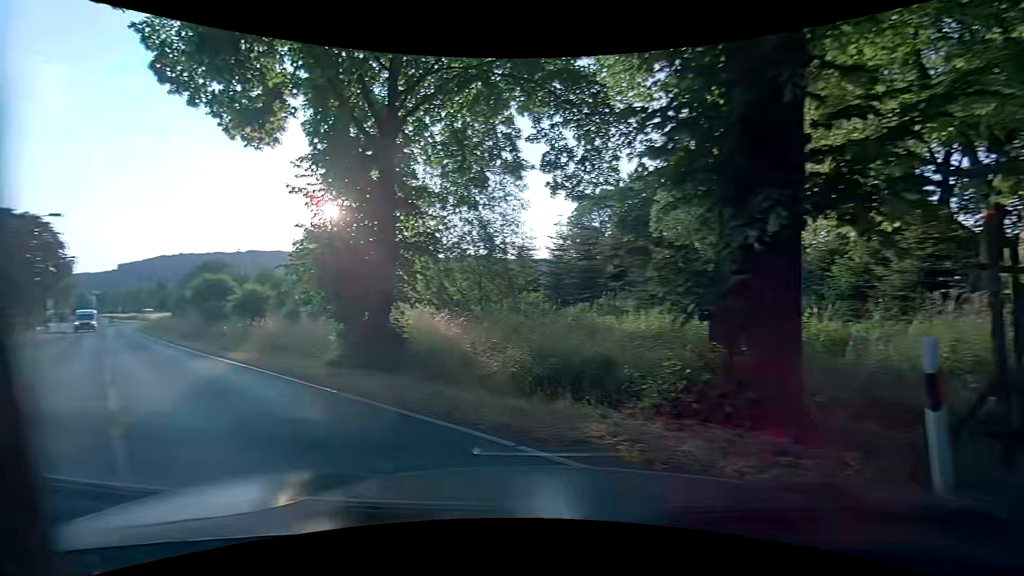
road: secondary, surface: asphalt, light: Day
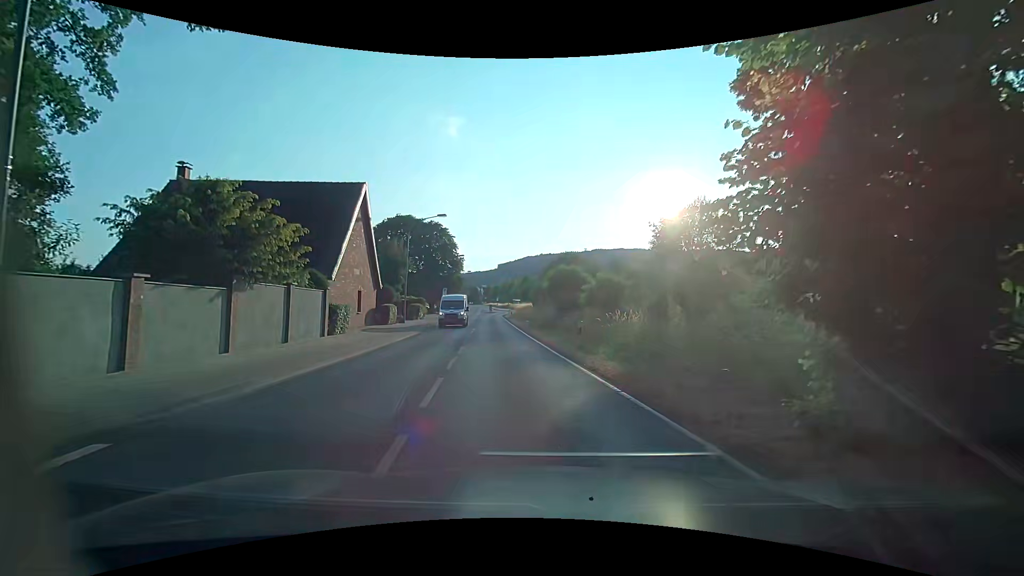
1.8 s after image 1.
(-3.2, +6.6) m; -37°
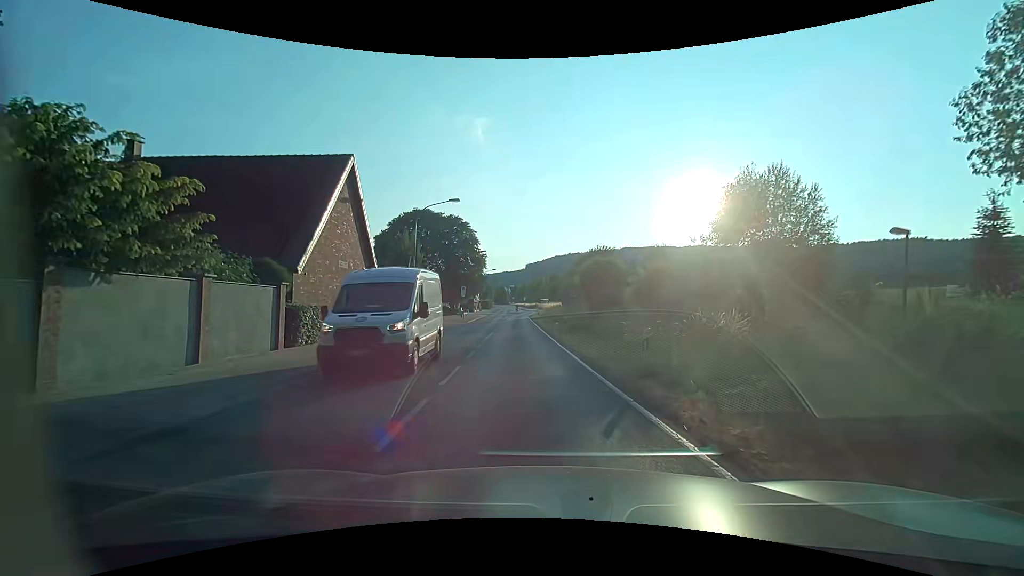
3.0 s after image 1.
(-0.4, +6.6) m; -5°
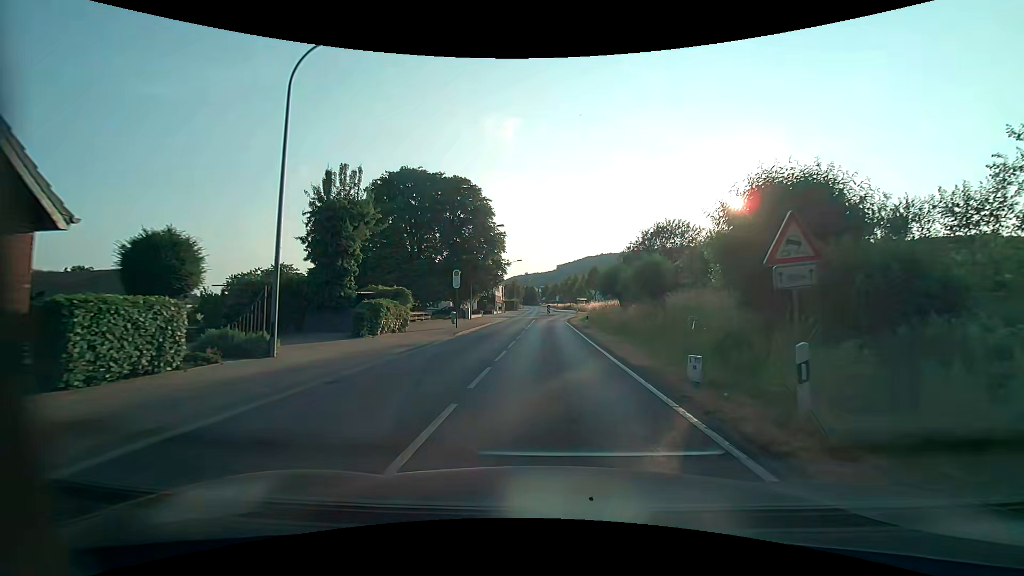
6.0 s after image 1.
(-1.3, +23.0) m; -3°
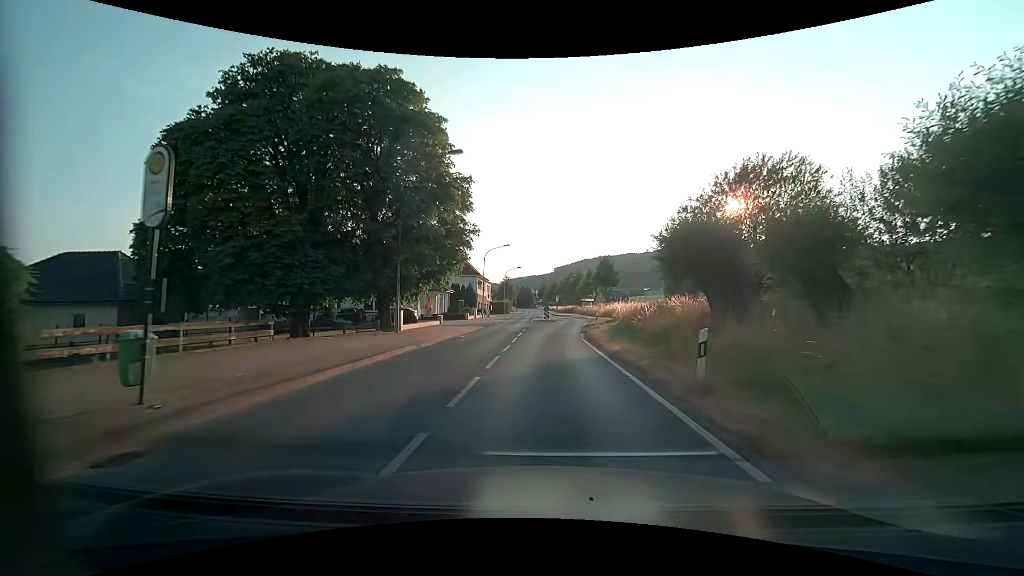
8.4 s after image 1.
(0.0, +23.8) m; 0°
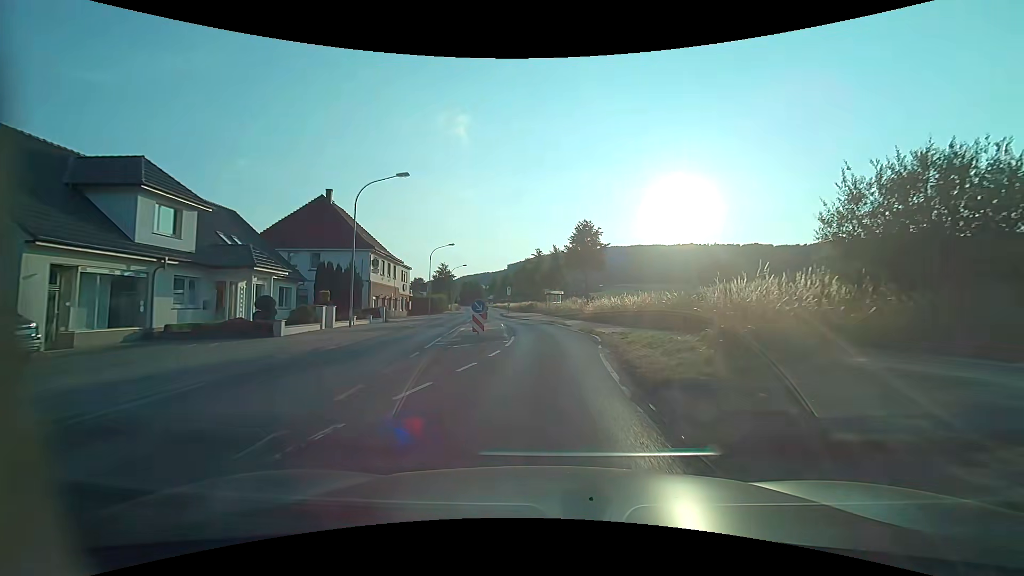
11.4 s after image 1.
(+1.0, +32.3) m; +6°
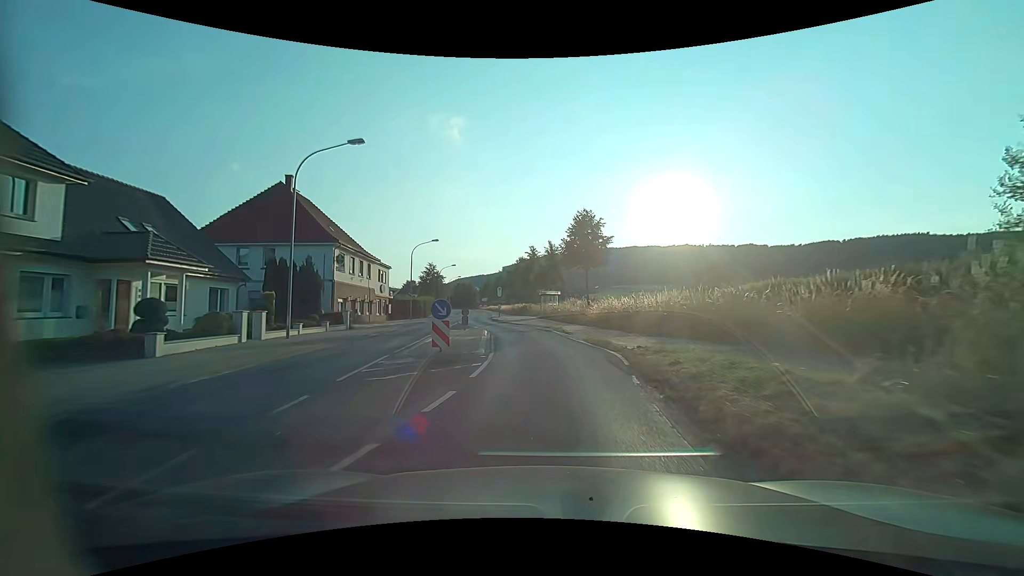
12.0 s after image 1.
(0.0, +6.7) m; 0°
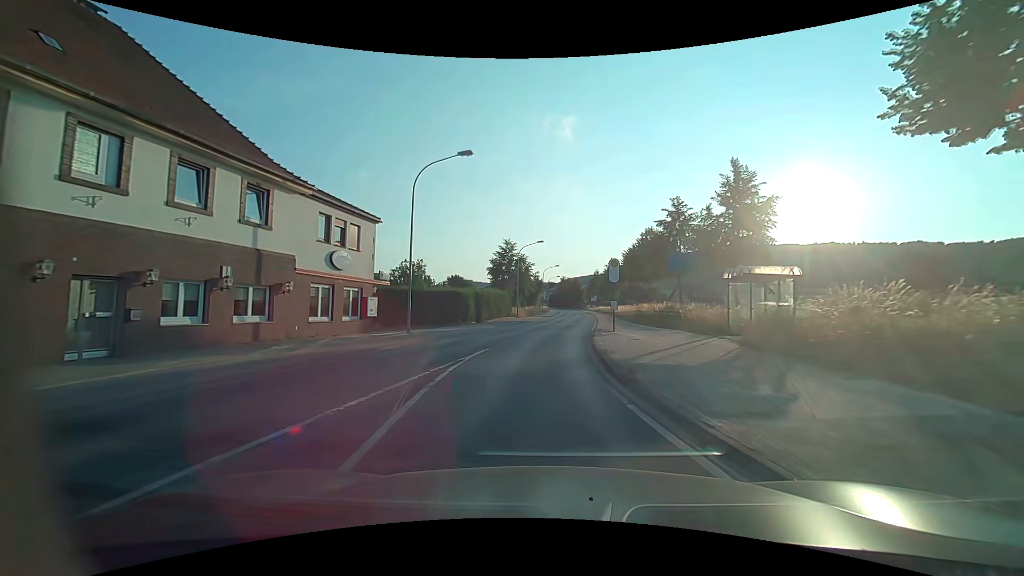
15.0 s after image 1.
(-2.7, +33.8) m; -12°
(0, +10) (0, +20) (+1, +30) (+2, +40) (+3, +50) (+4, +60) (+5, +70) (+6, +80) (+6, +90) (+7, +100) m
